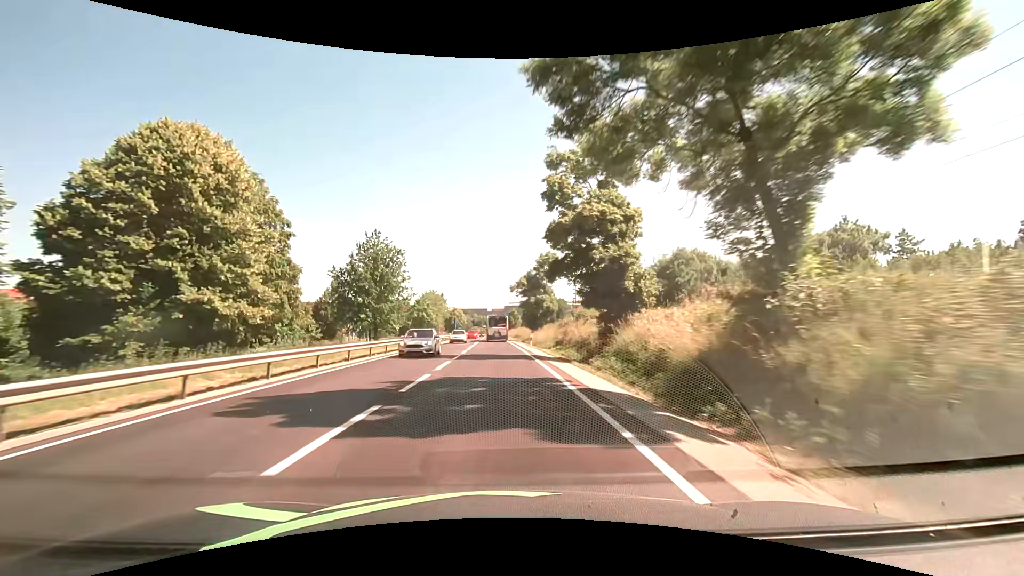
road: primary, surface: asphalt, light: Day
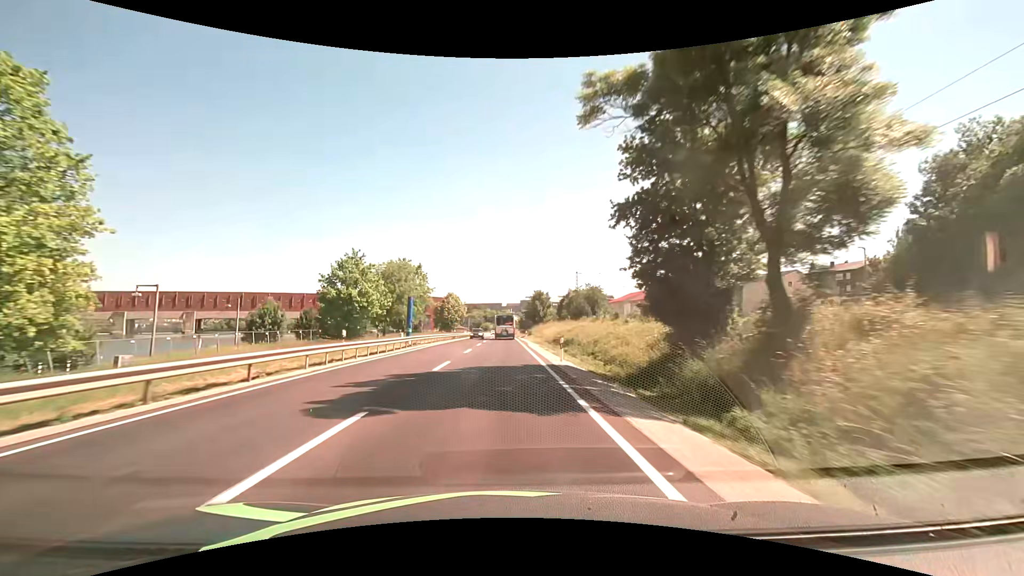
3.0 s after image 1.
(-0.9, +61.5) m; -2°
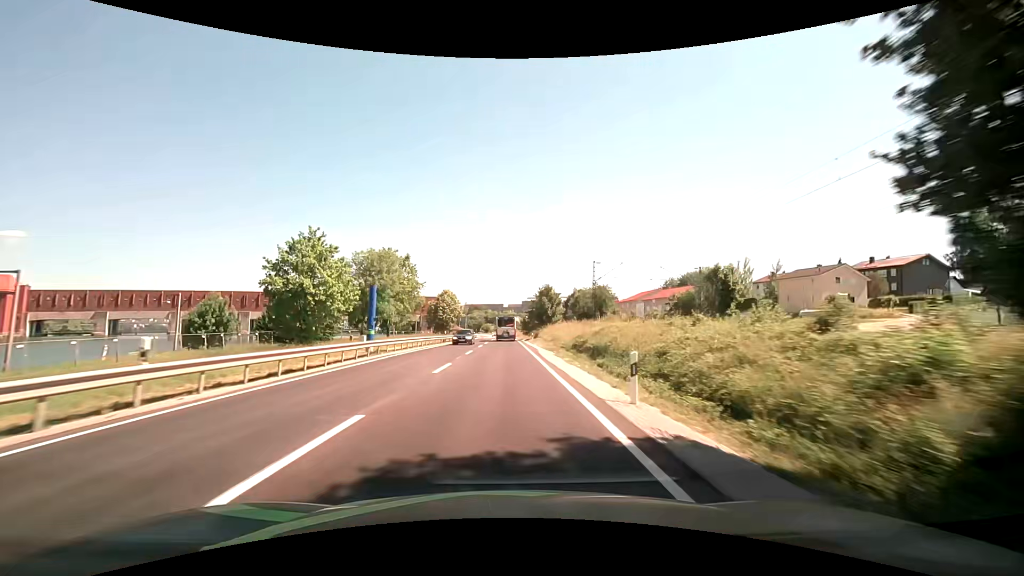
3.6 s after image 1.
(0.0, +12.4) m; 0°
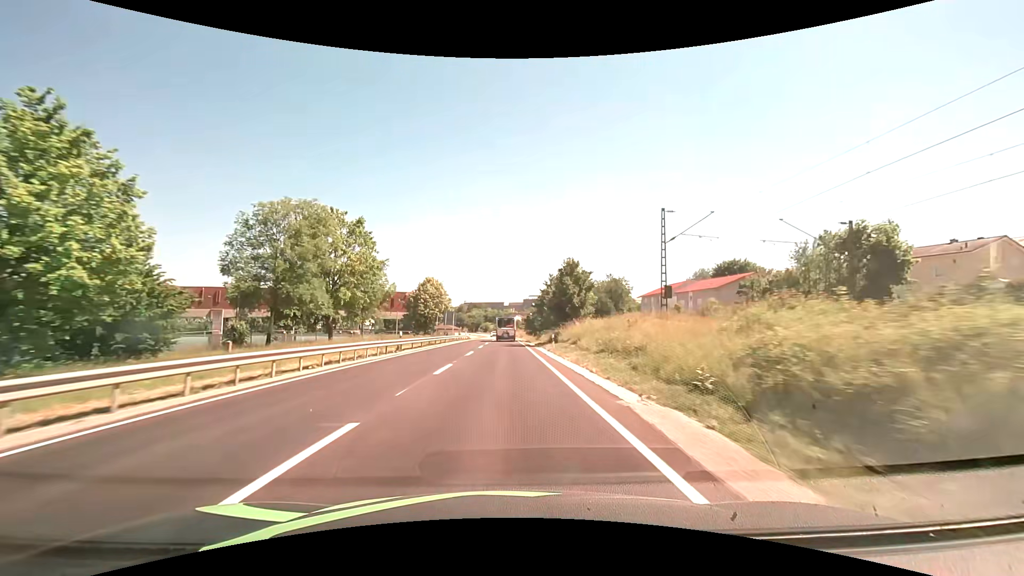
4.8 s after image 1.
(0.0, +24.9) m; 0°
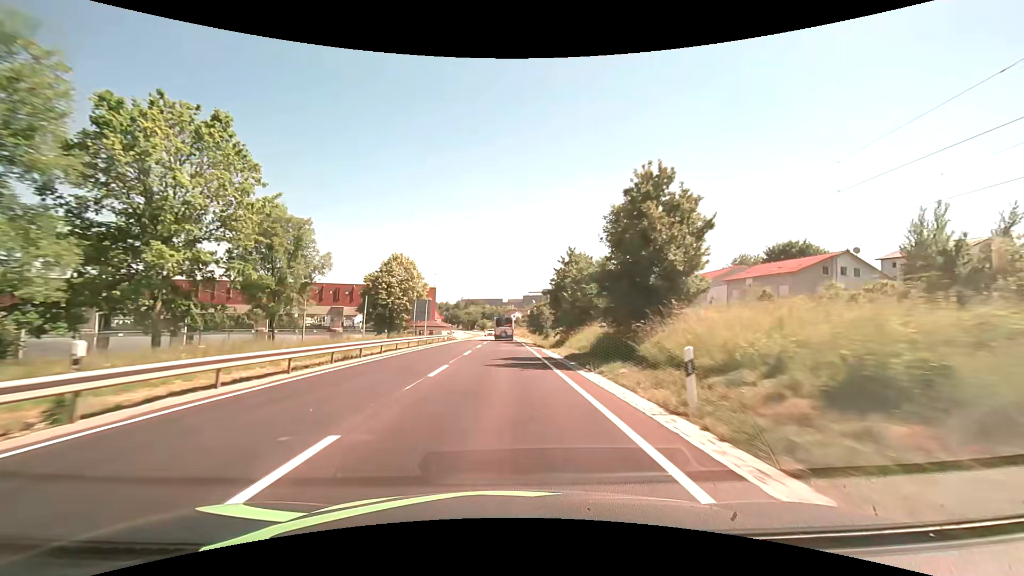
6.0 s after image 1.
(0.0, +24.9) m; 0°
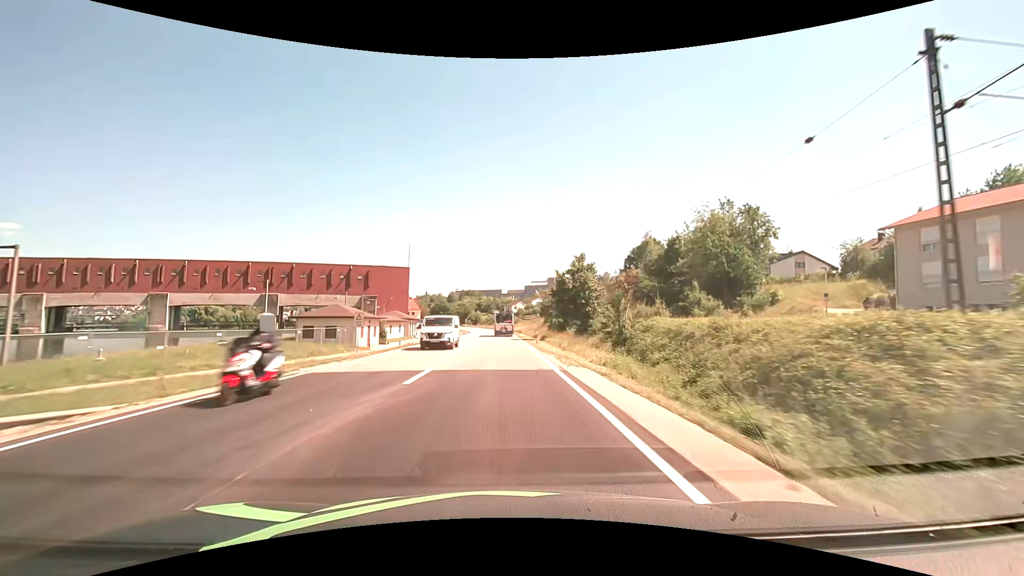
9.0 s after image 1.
(+0.3, +62.6) m; 0°
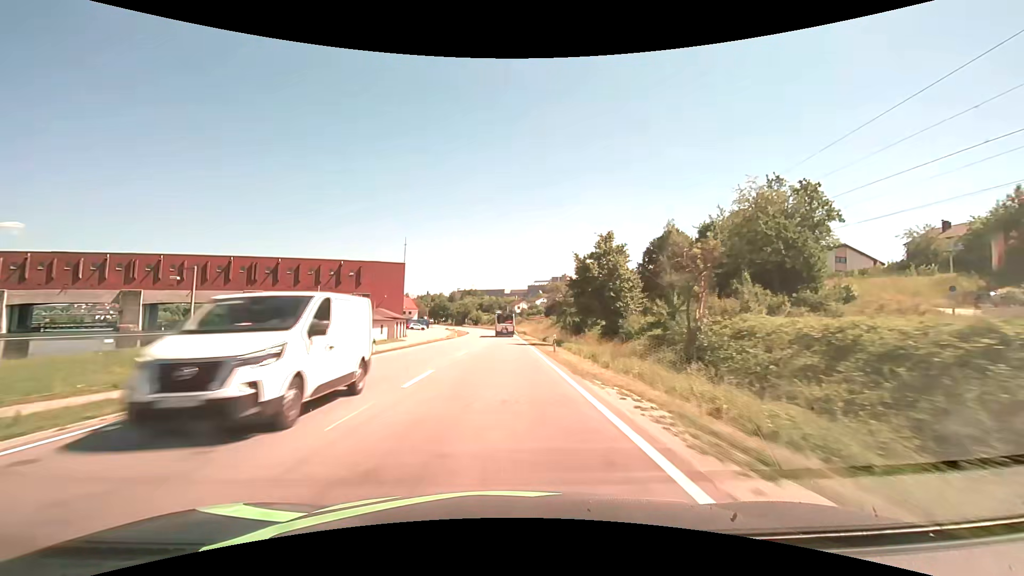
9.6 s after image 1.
(-0.1, +12.6) m; 0°
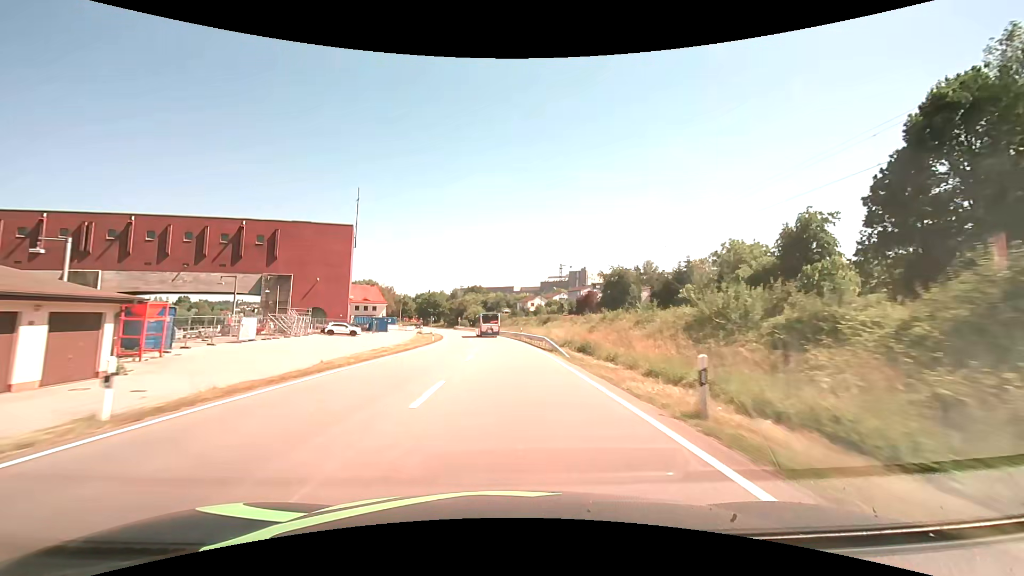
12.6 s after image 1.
(-0.7, +62.8) m; -1°
(0, +10) (0, +20) (0, +30) (-1, +40) (-1, +50) (-2, +60) (-3, +70) (-4, +80) (-5, +90) (-7, +100) m
